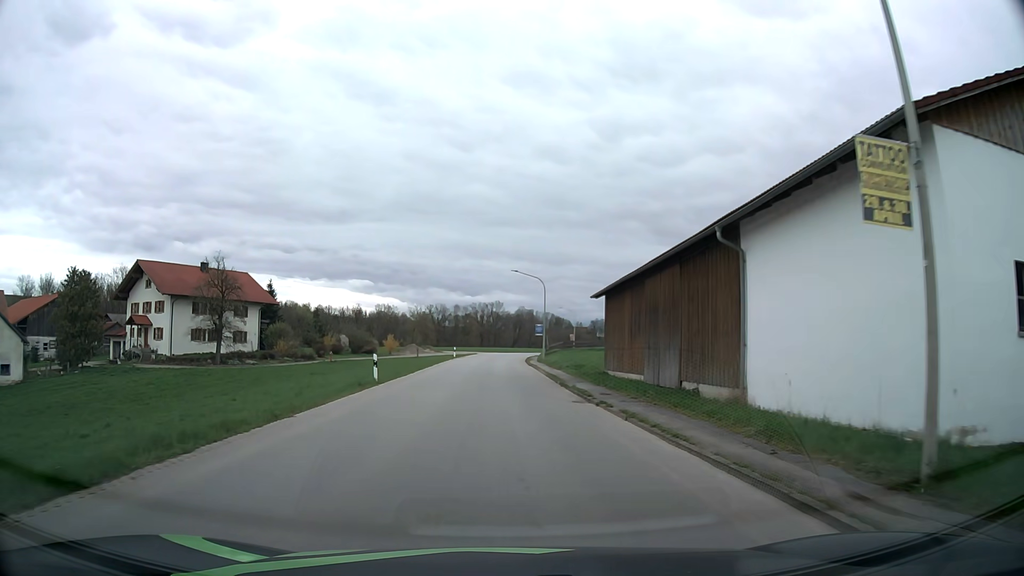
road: tertiary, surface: asphalt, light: Day
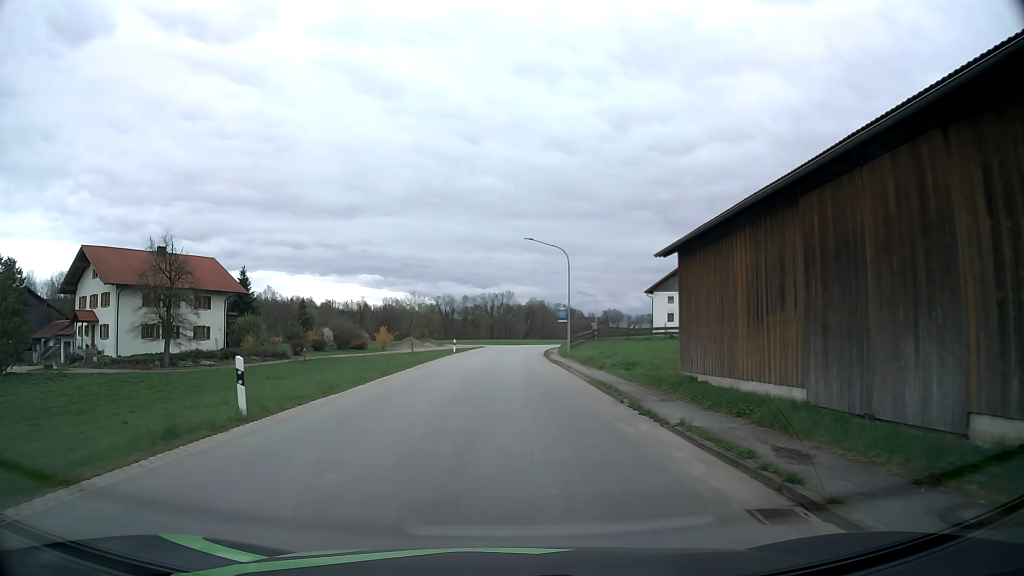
(0.0, +13.4) m; -1°
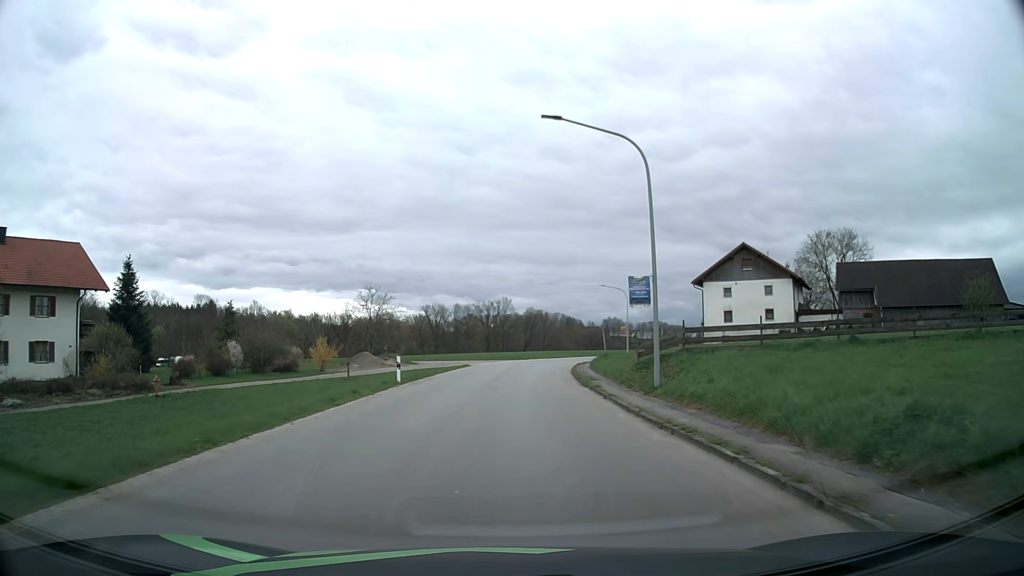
(0.0, +26.1) m; 0°
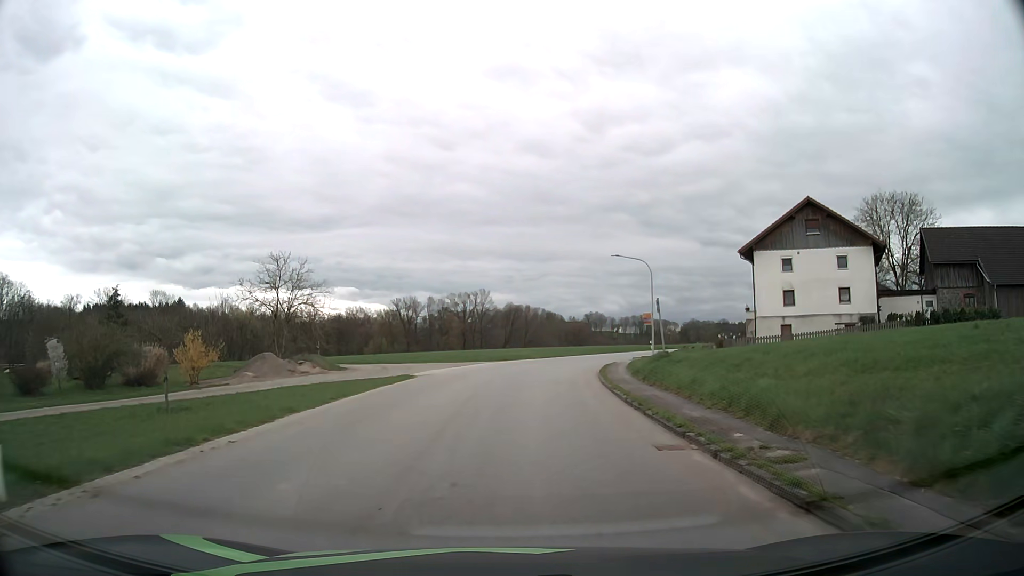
(+0.2, +20.1) m; +2°
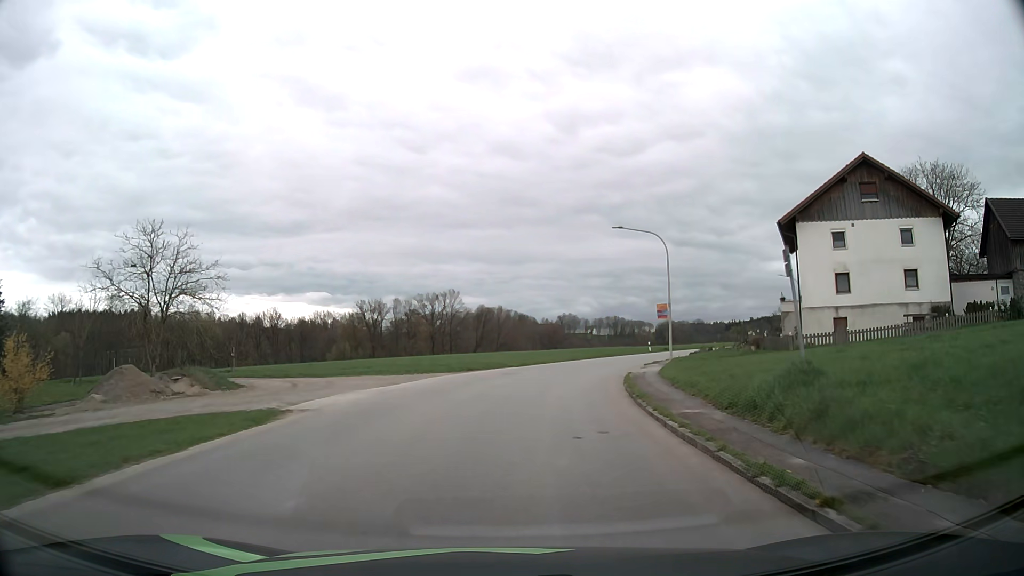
(+0.2, +12.6) m; +2°
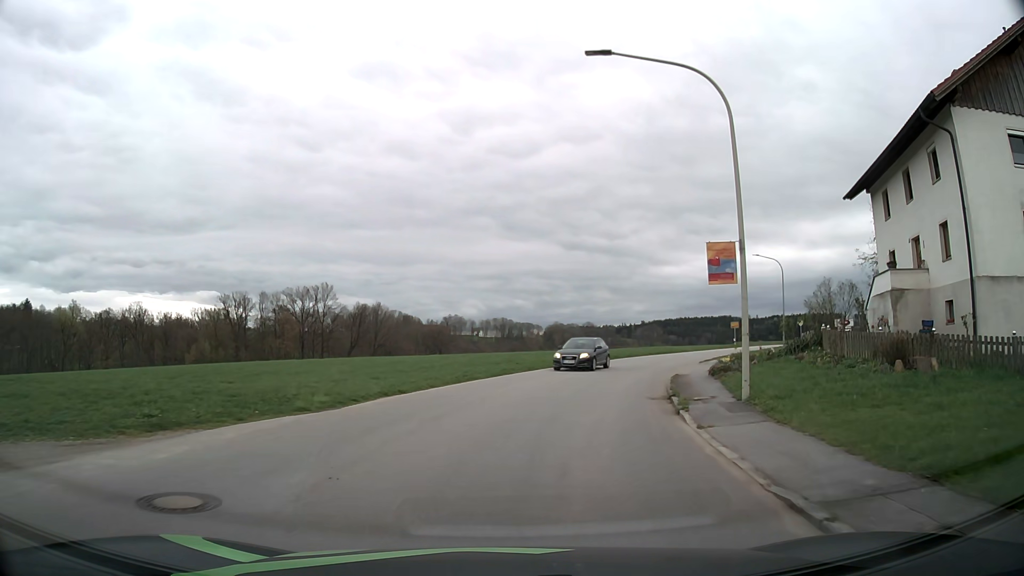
(+1.7, +23.3) m; +10°
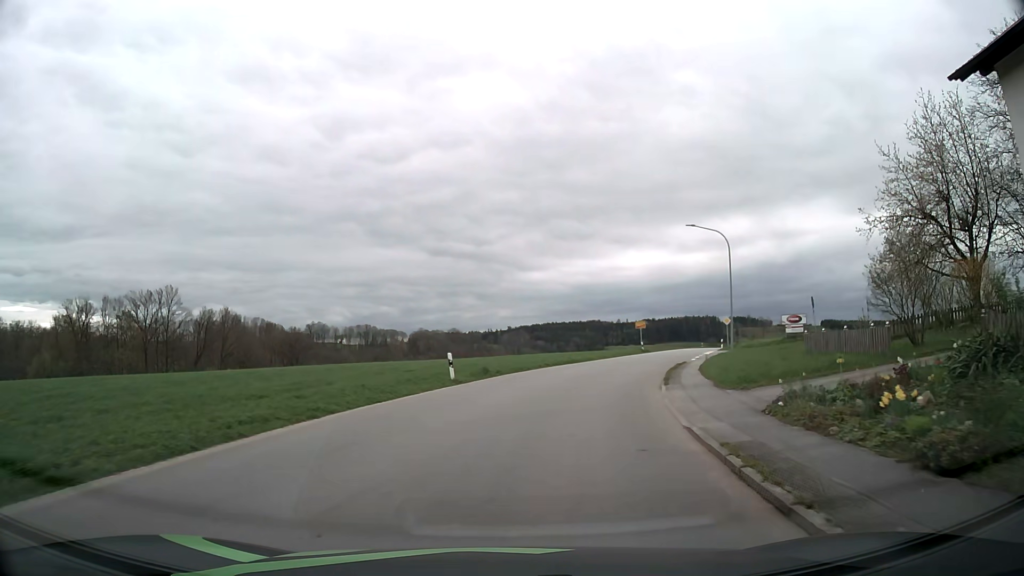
(+1.8, +17.0) m; +11°
(0, +10) (+2, +20) (+5, +29) (+8, +39) (+12, +48) (+16, +57) (+19, +67) (+23, +76) (+27, +85) (+31, +94) m
